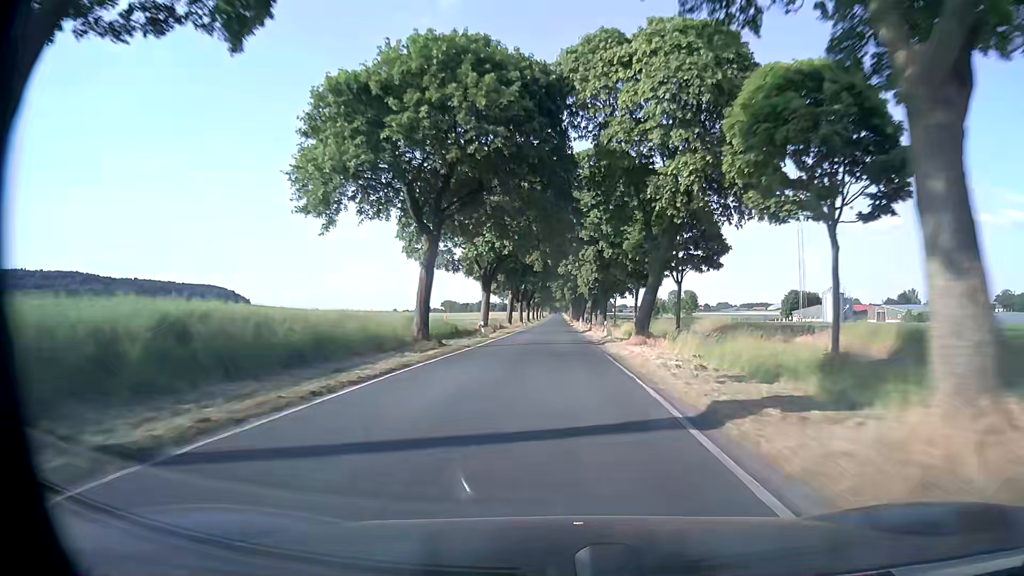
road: secondary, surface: asphalt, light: Day
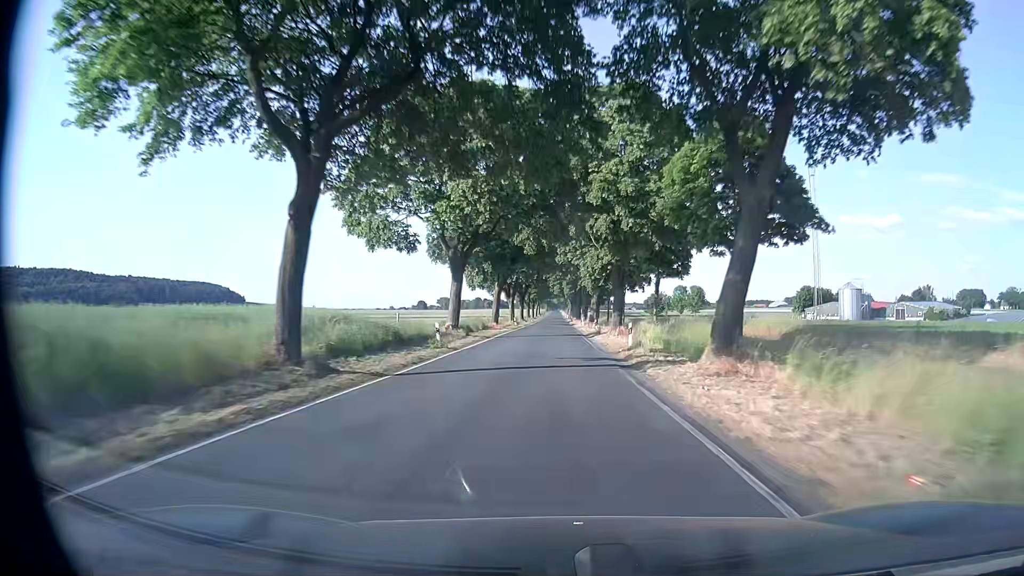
(0.0, +15.4) m; 0°
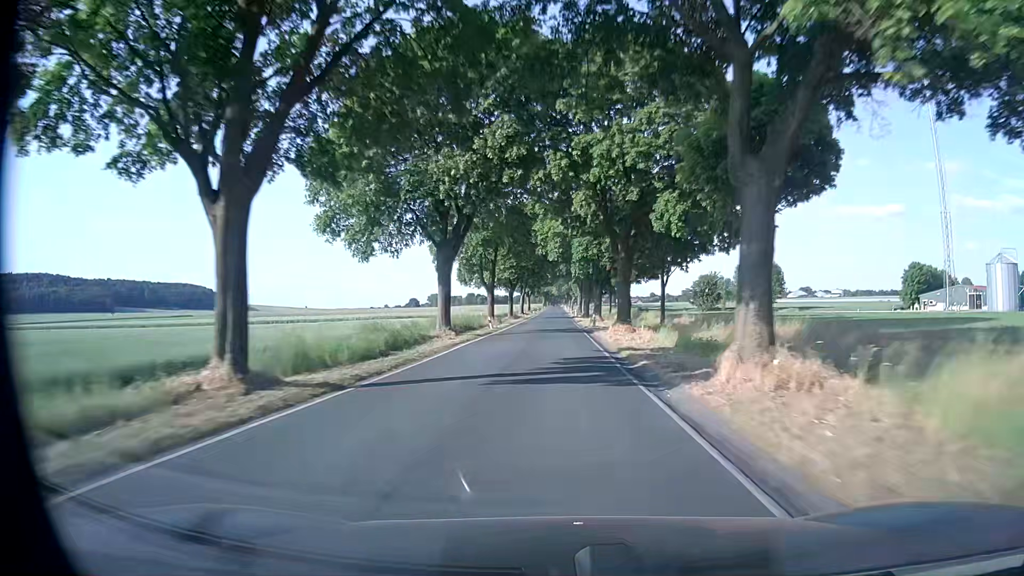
(-0.4, +78.2) m; 0°
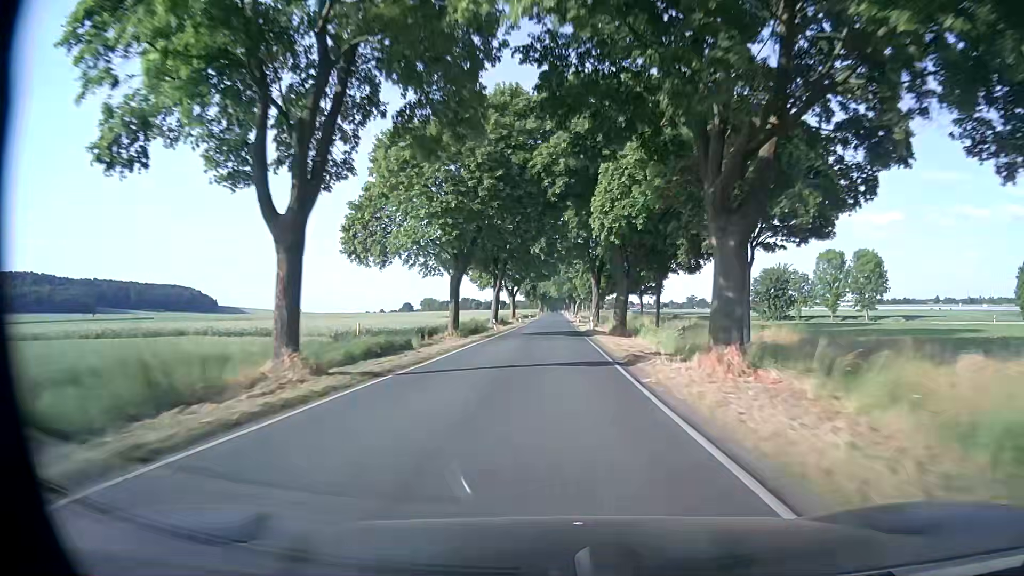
(0.0, +47.4) m; 0°
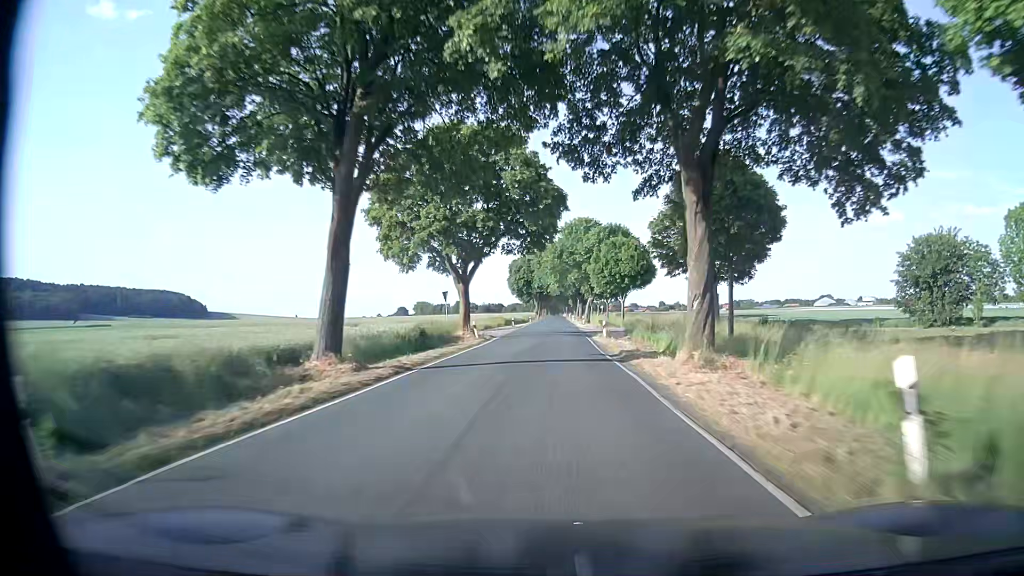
(-0.2, +47.4) m; 0°
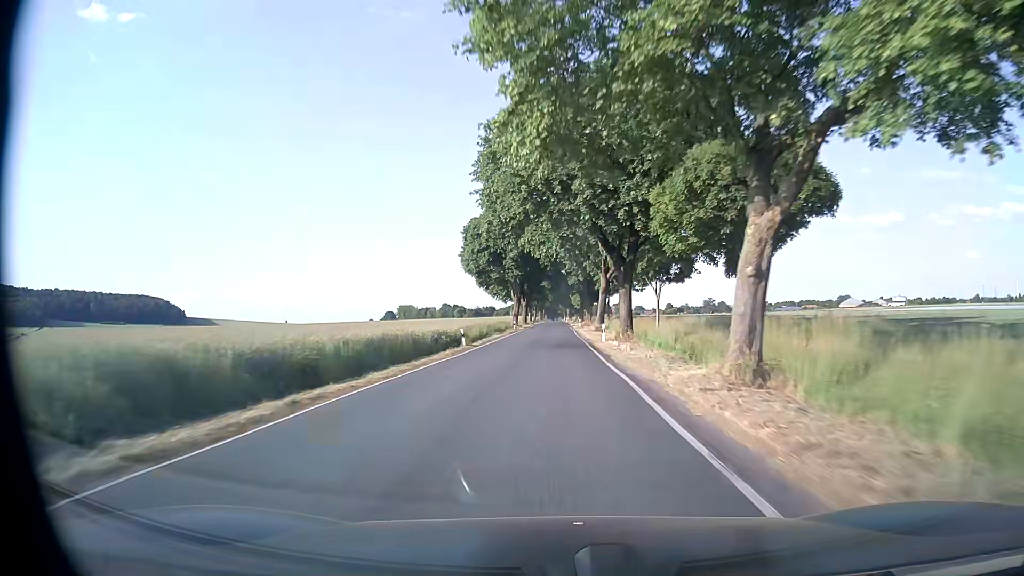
(+0.4, +79.1) m; 0°
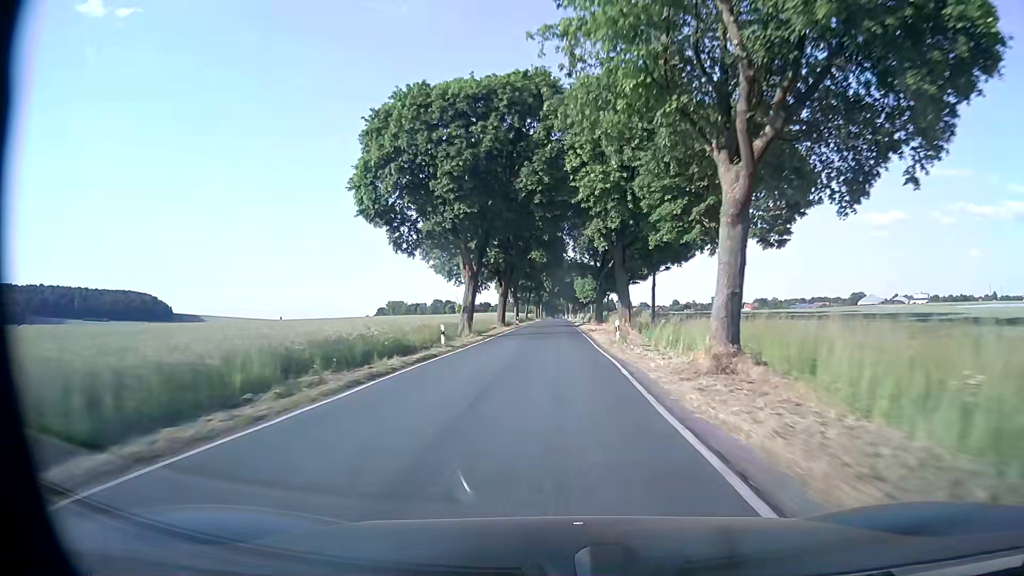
(+0.1, +47.4) m; 0°
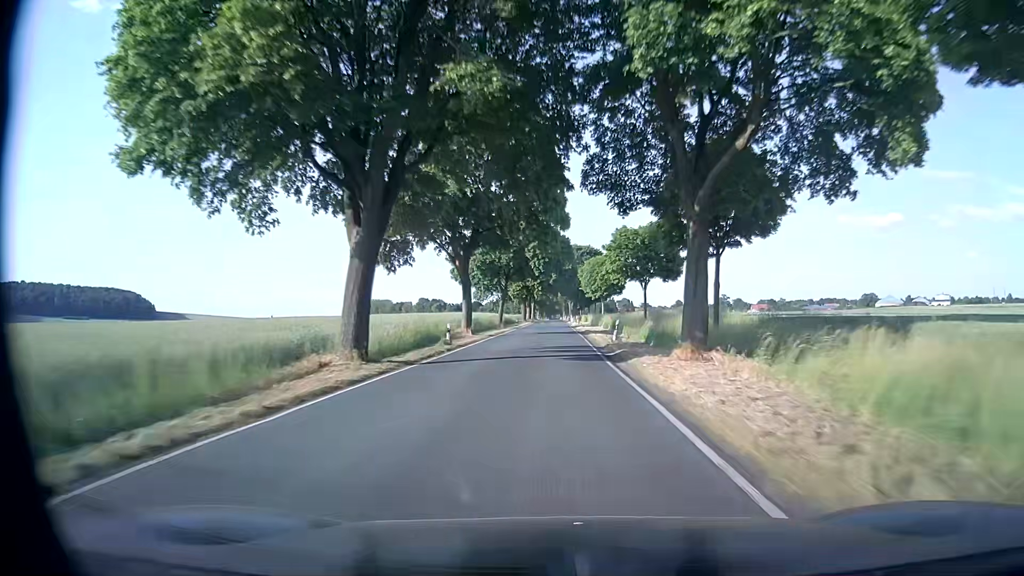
(-0.2, +47.5) m; -1°
(0, +10) (0, +20) (0, +30) (0, +40) (0, +50) (0, +60) (+1, +70) (+1, +80) (+1, +90) (+1, +100) m
